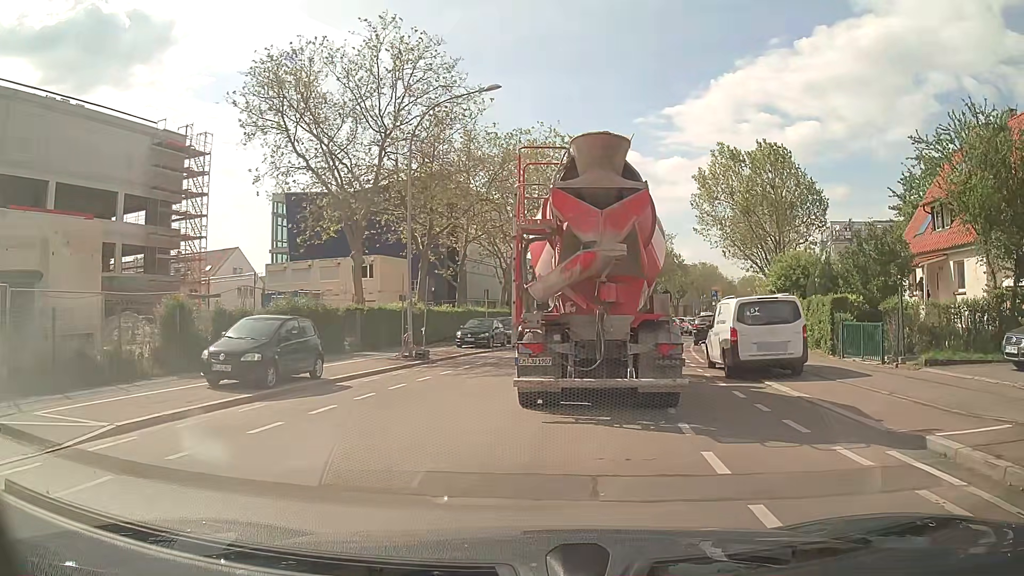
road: tertiary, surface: asphalt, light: Day
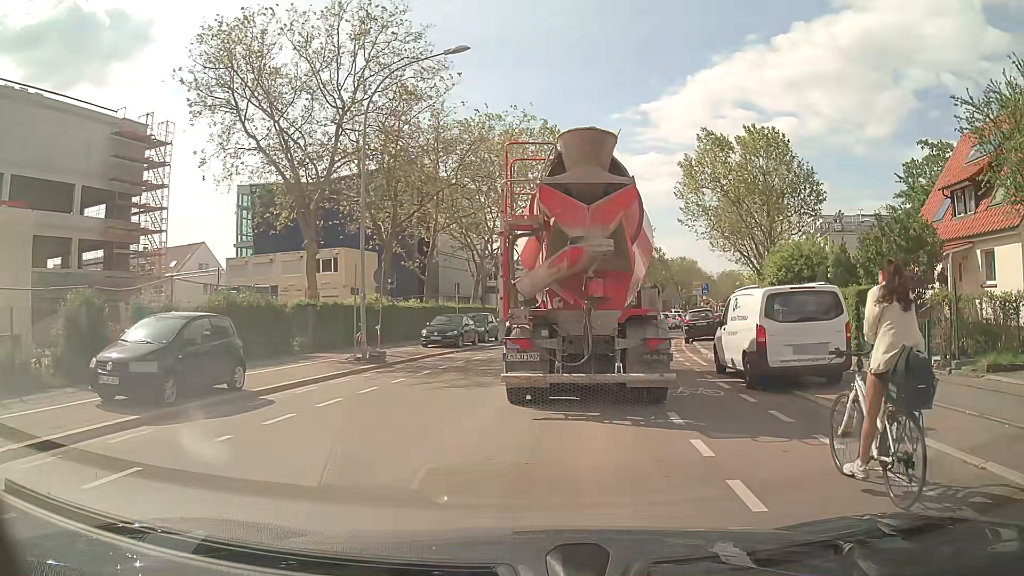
(0.0, +3.2) m; +1°
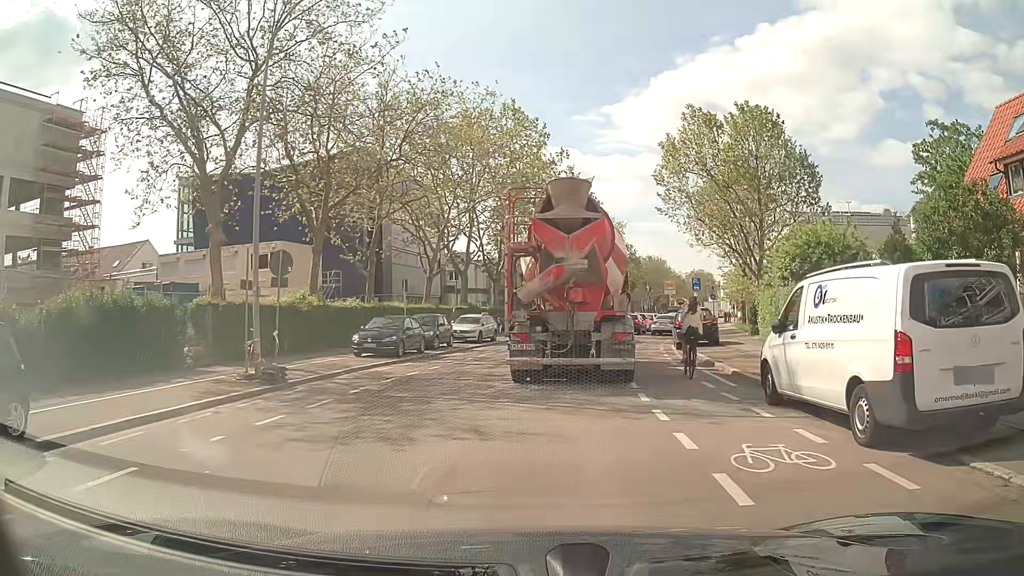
(+0.1, +5.9) m; +4°
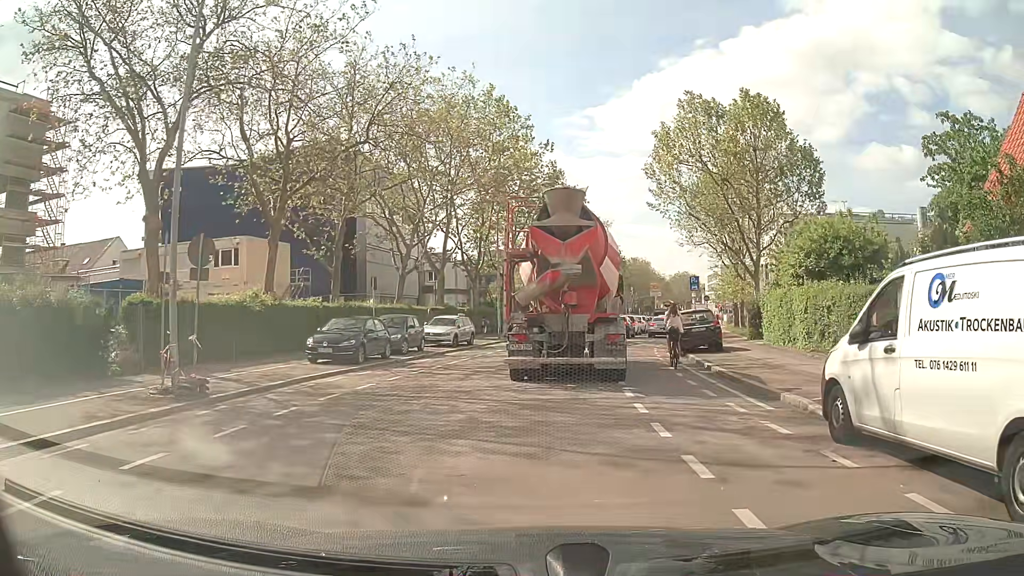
(0.0, +3.1) m; 0°
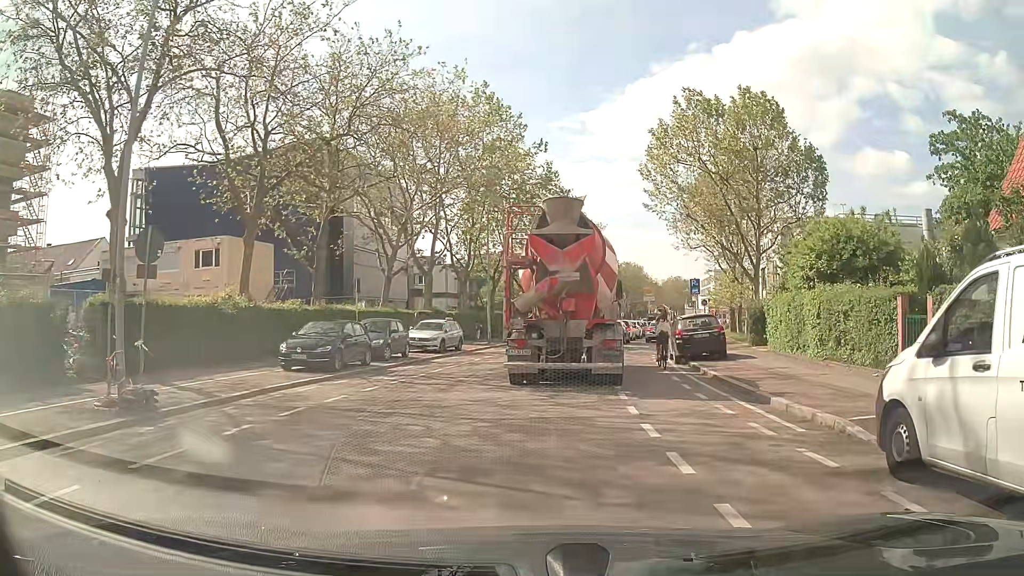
(0.0, +1.6) m; 0°
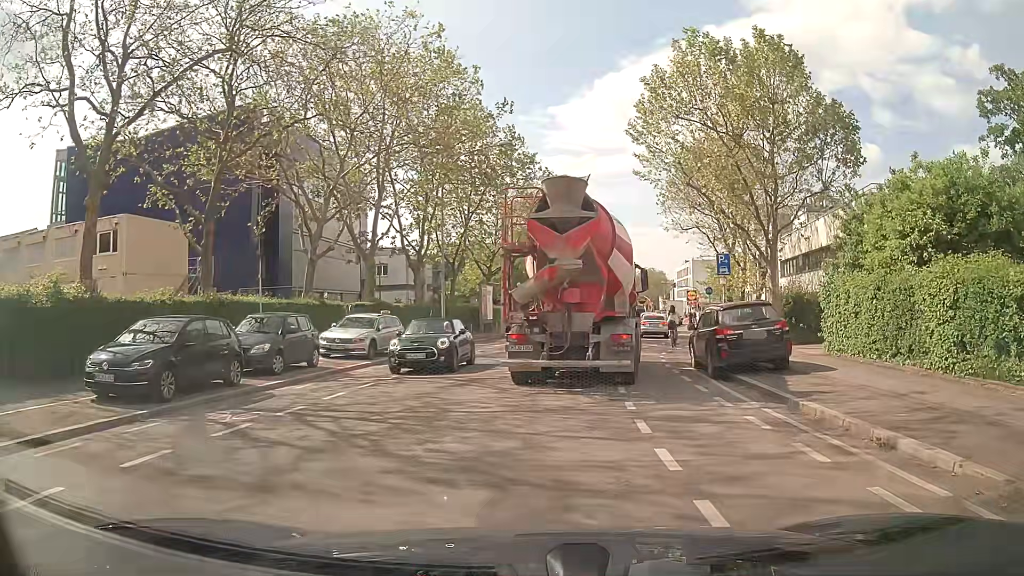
(+0.3, +8.1) m; +4°
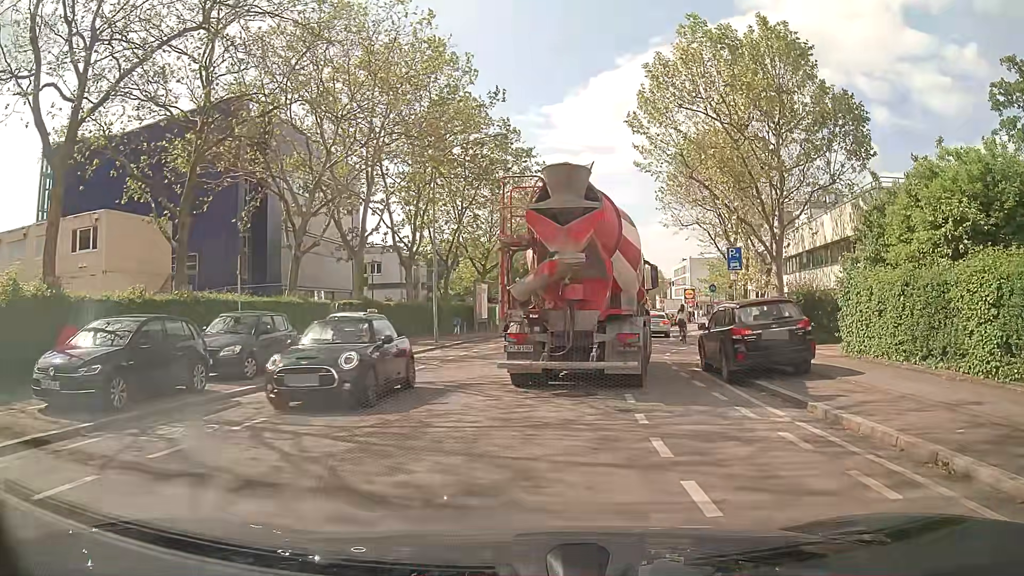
(0.0, +1.4) m; 0°
